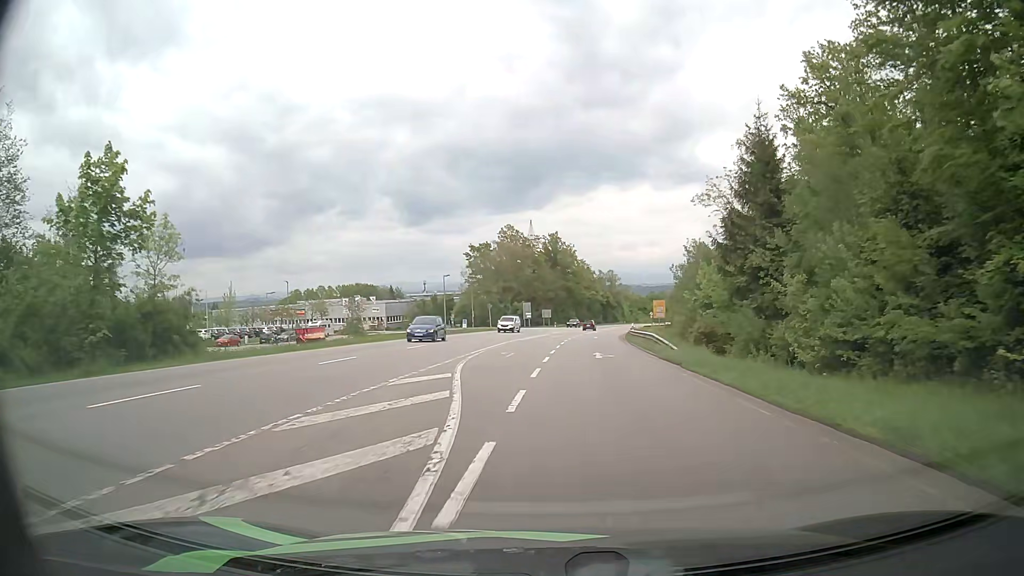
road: secondary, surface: asphalt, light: Day
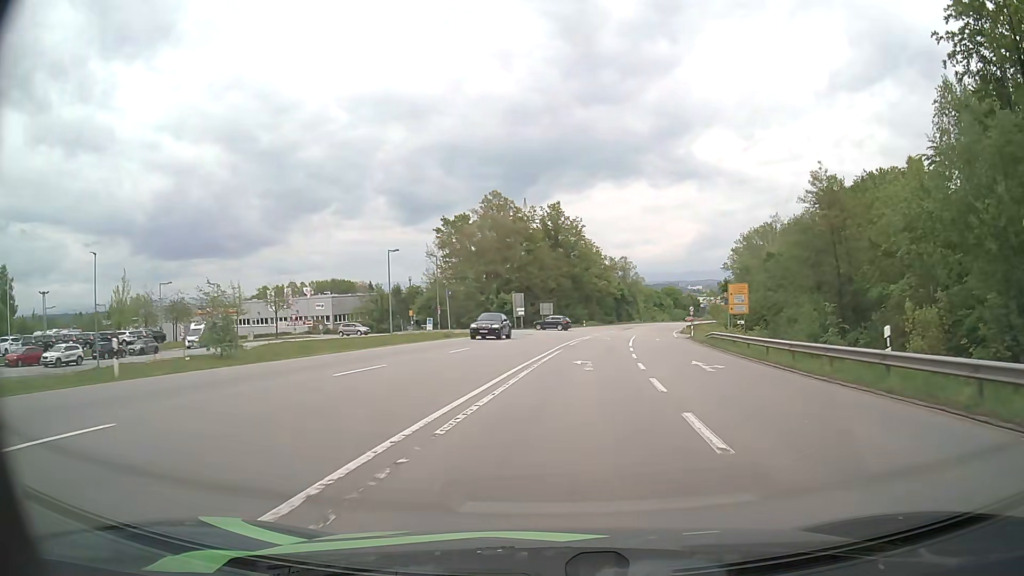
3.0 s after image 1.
(-0.8, +38.8) m; 0°
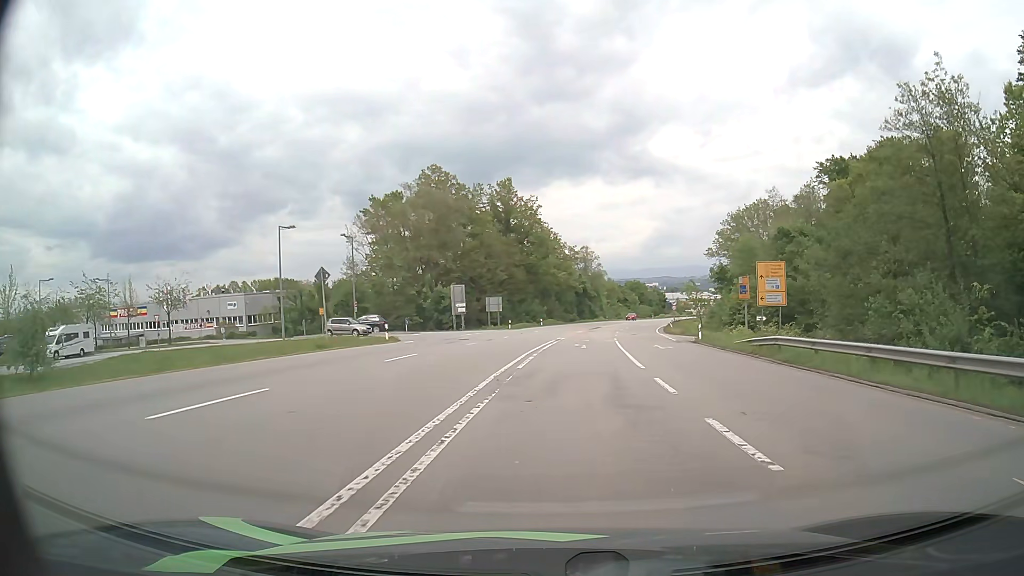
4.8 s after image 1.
(+0.8, +18.7) m; +4°
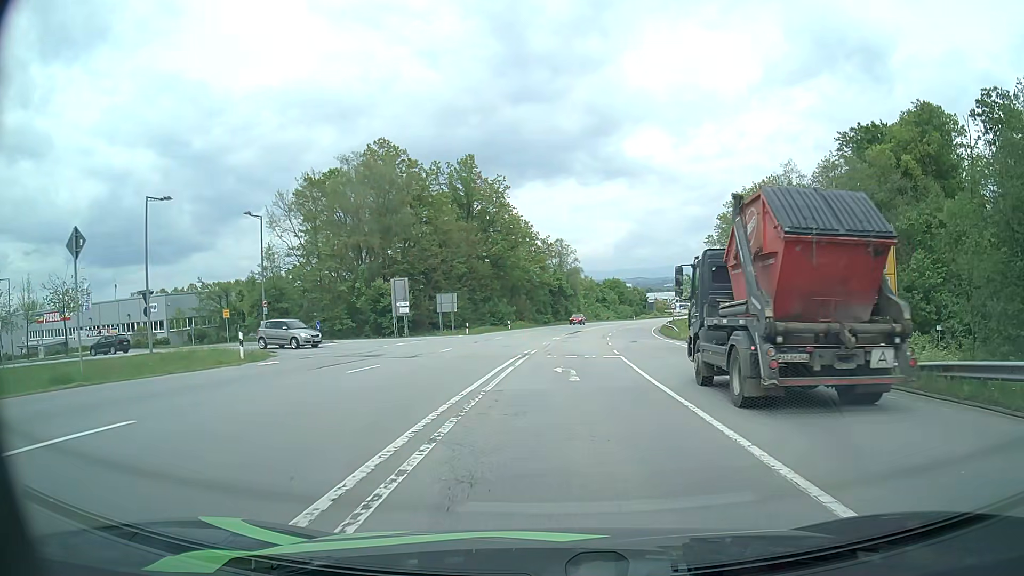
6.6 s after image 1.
(+0.4, +15.8) m; +2°
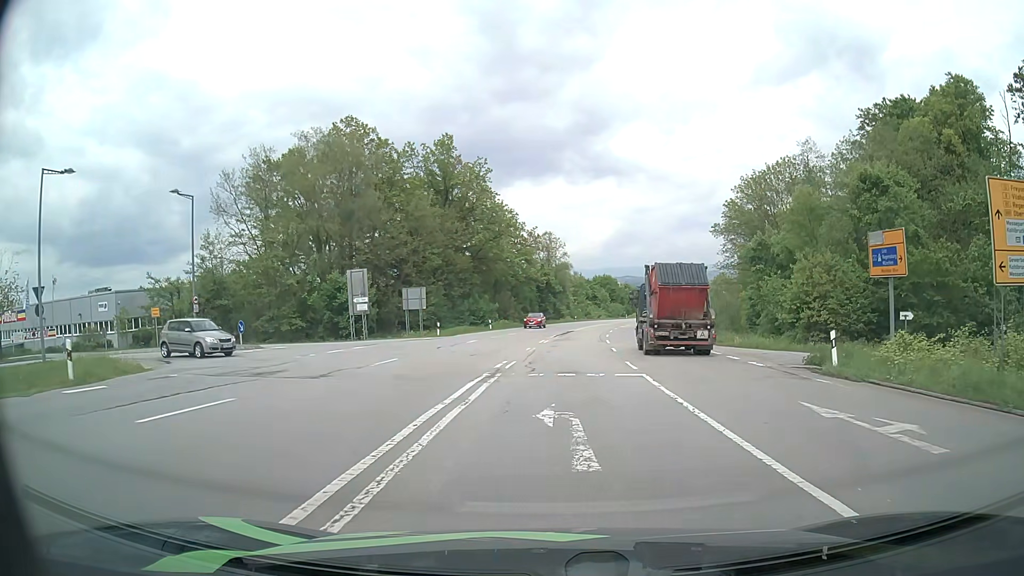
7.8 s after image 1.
(+0.1, +8.9) m; +2°
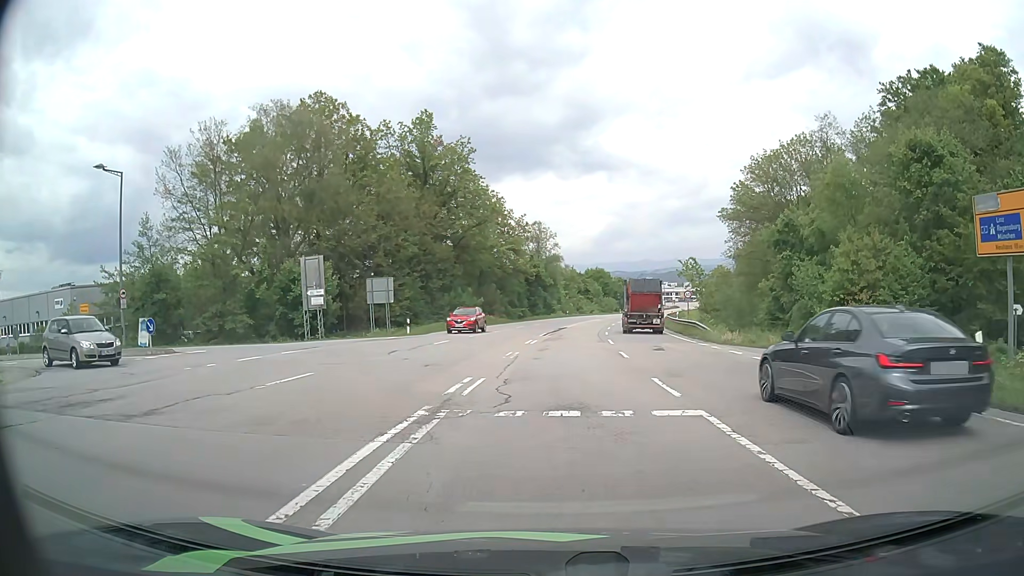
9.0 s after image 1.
(-0.1, +7.0) m; -1°
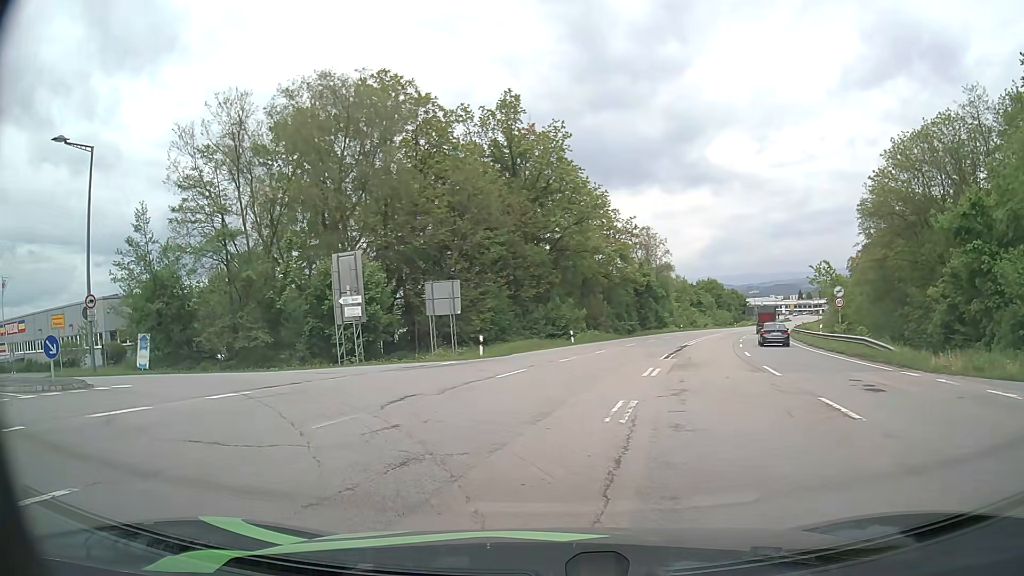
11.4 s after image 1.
(-0.3, +10.7) m; -8°
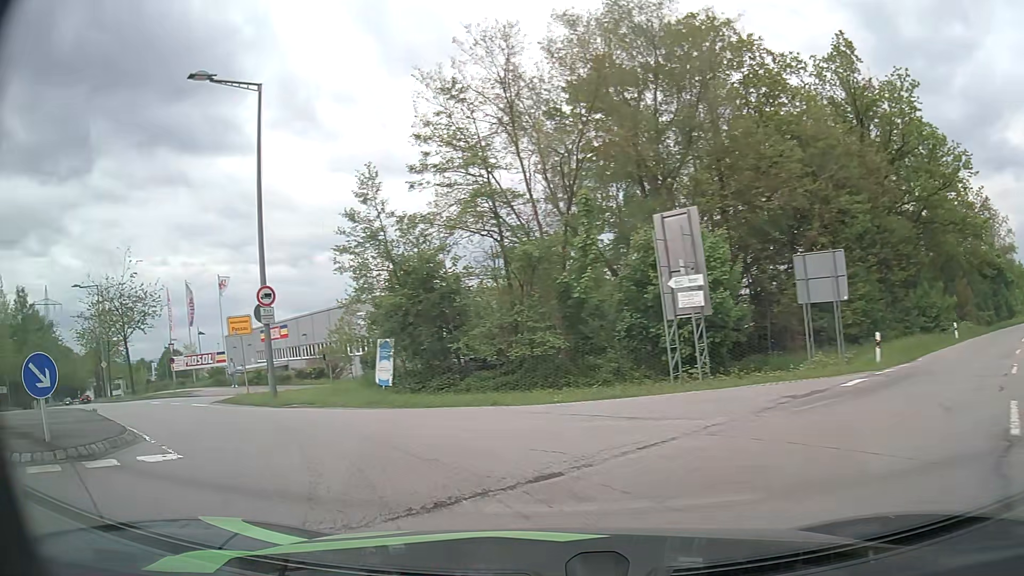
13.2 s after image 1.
(-2.2, +10.1) m; -28°
